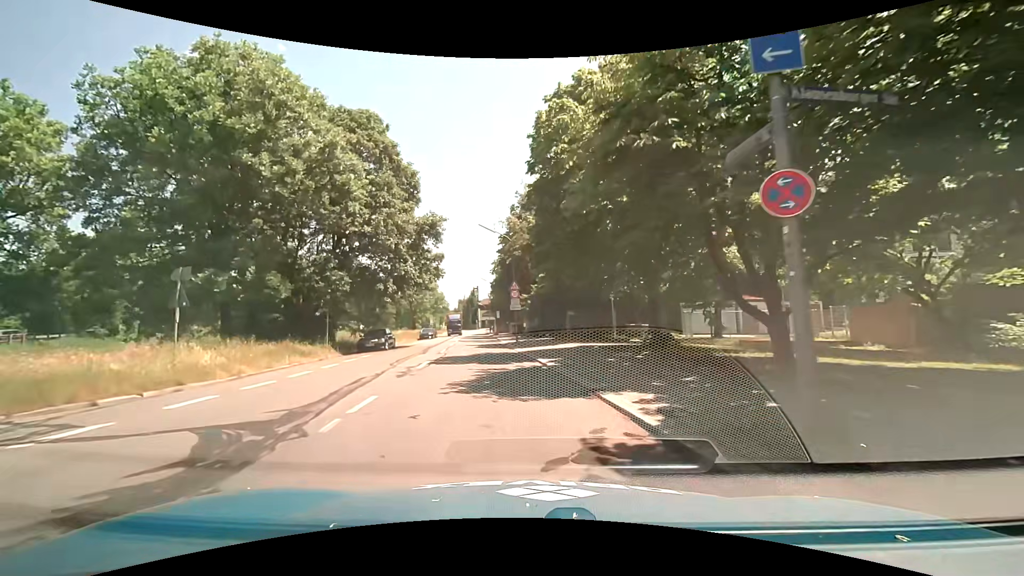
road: tertiary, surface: asphalt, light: Day
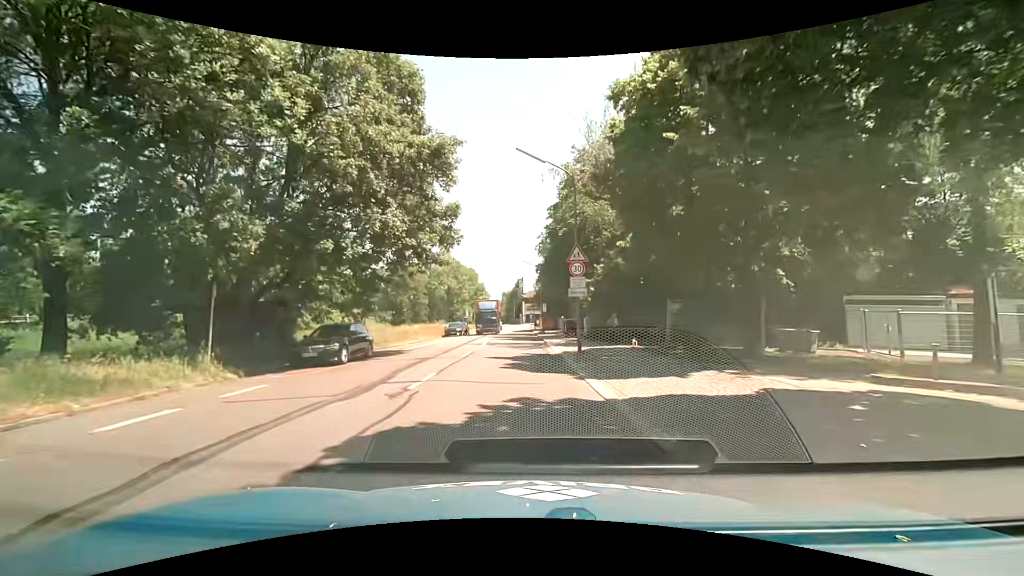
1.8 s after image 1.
(-0.9, +14.6) m; -5°
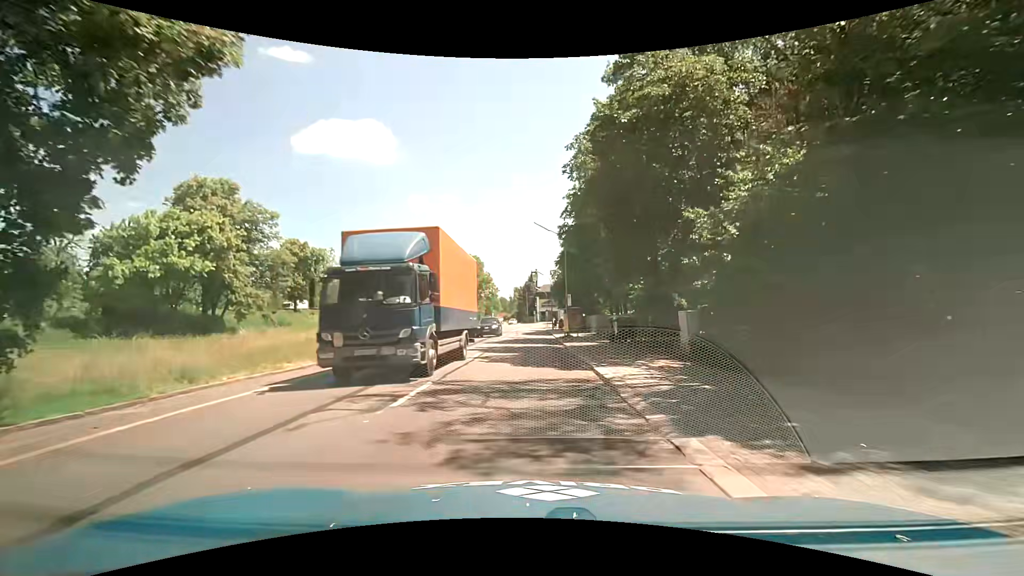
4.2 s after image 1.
(-0.4, +20.4) m; -1°
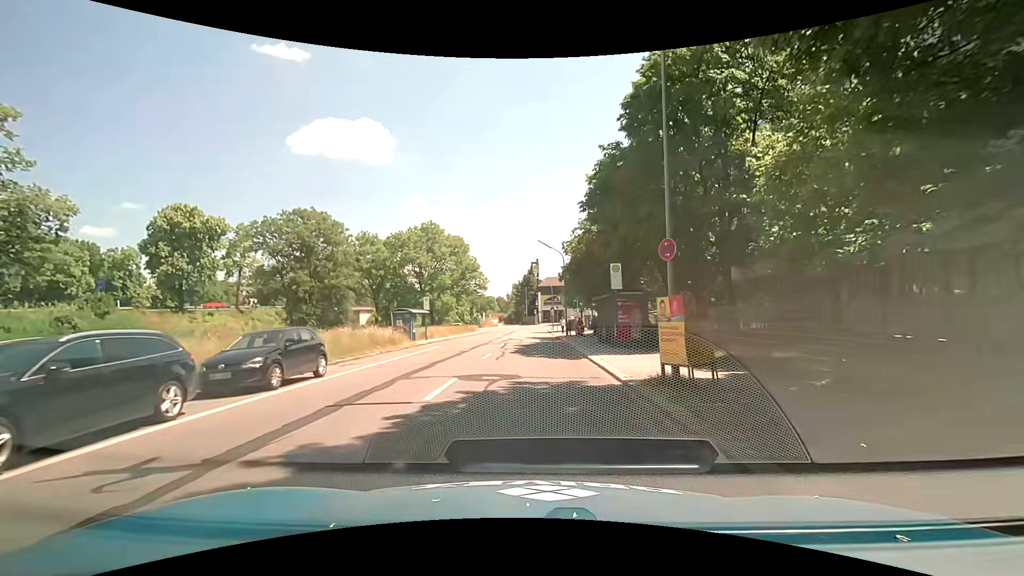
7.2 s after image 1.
(-0.5, +26.3) m; 0°
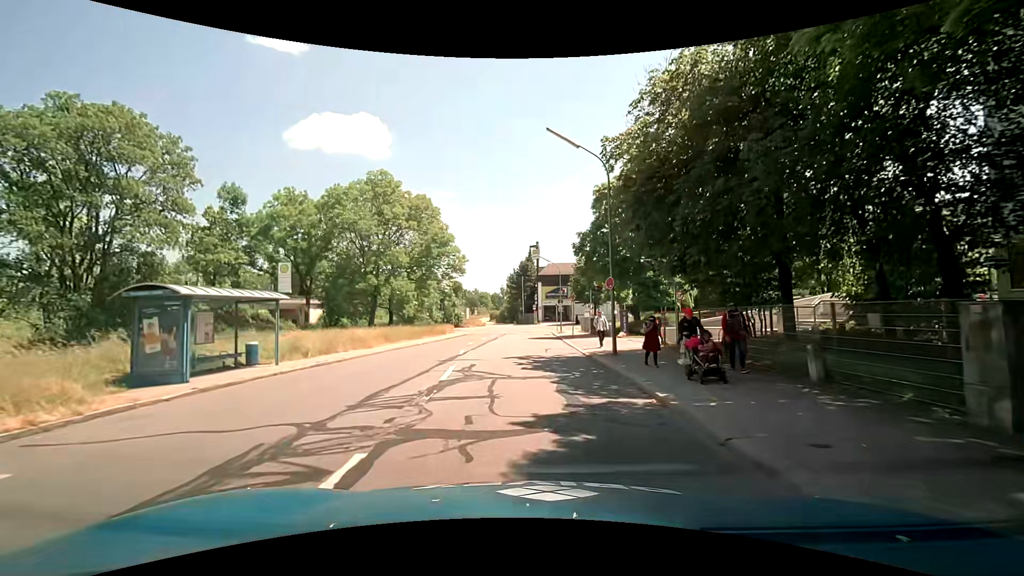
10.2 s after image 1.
(-0.5, +24.8) m; -1°
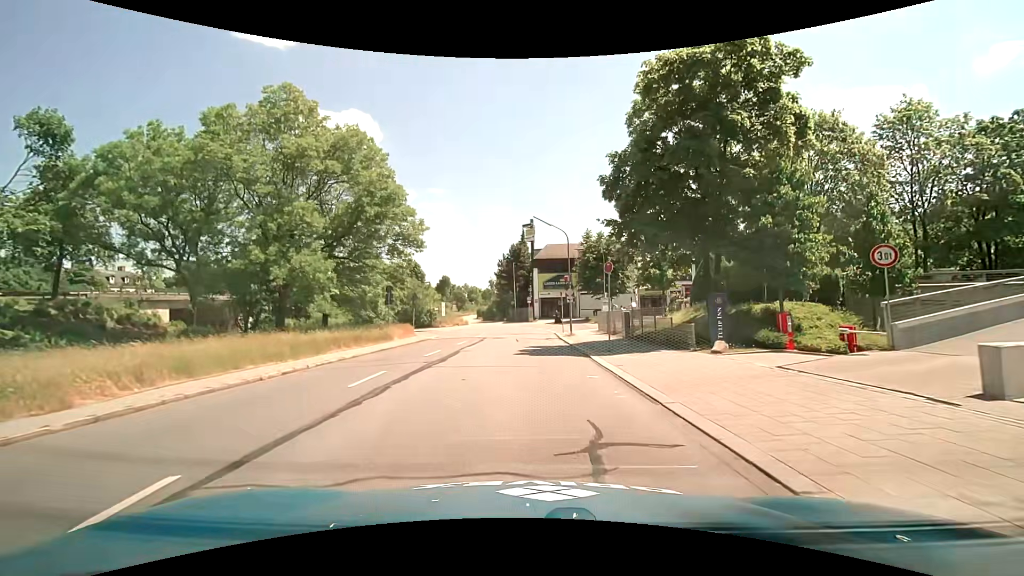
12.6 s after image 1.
(+0.1, +18.5) m; 0°
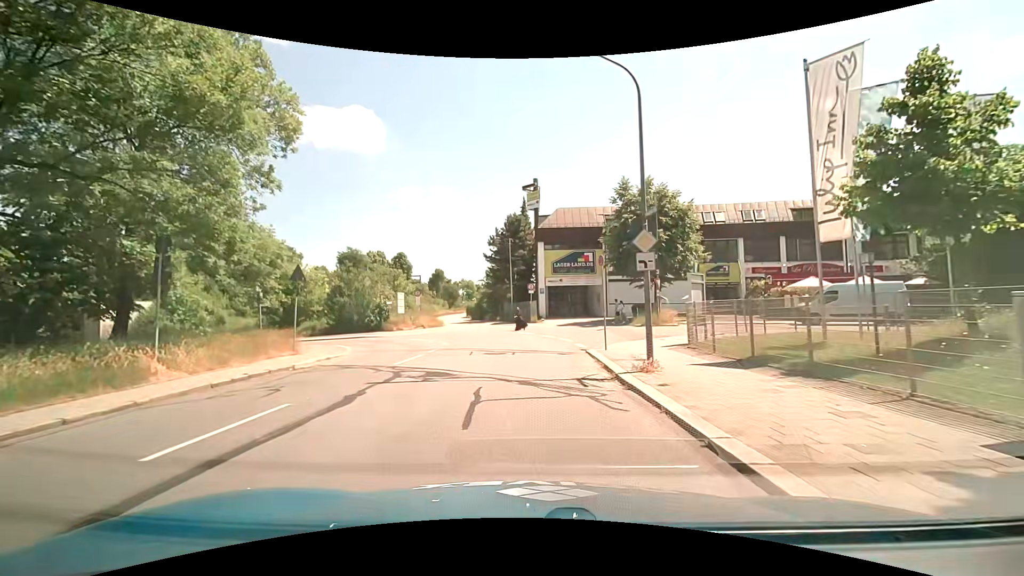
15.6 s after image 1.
(+0.2, +22.2) m; -1°
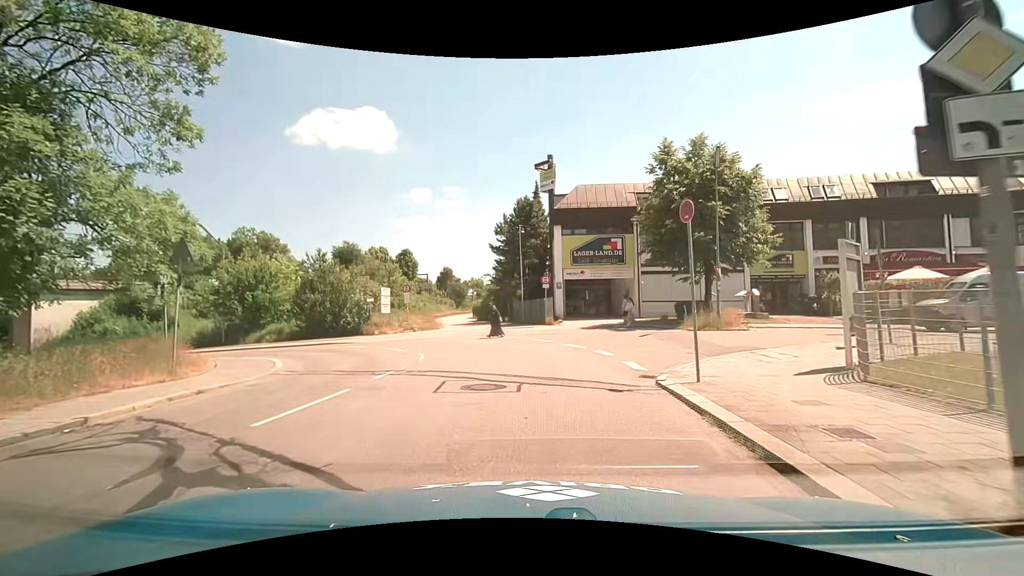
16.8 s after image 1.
(-0.1, +8.1) m; 0°
